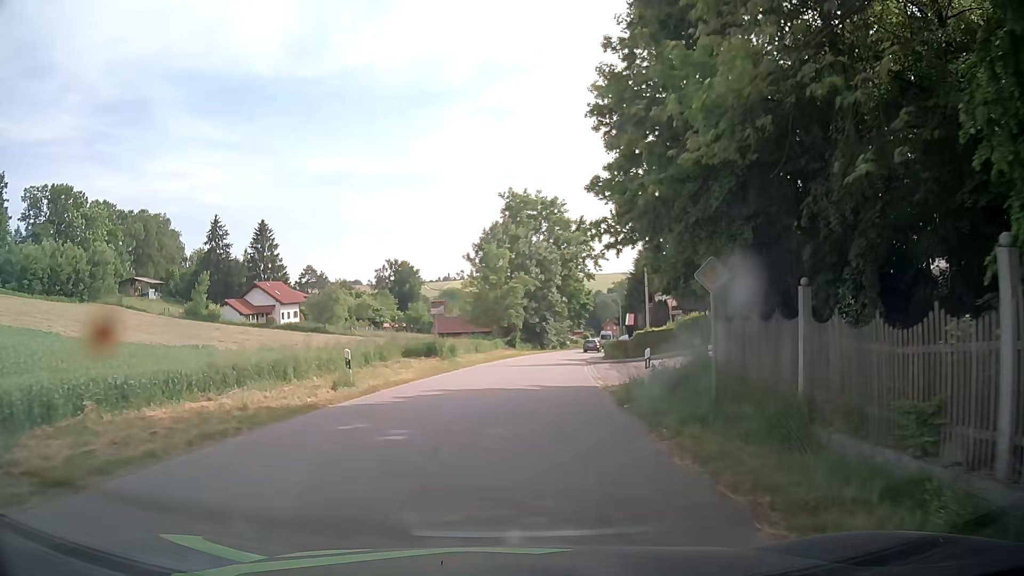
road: tertiary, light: Day
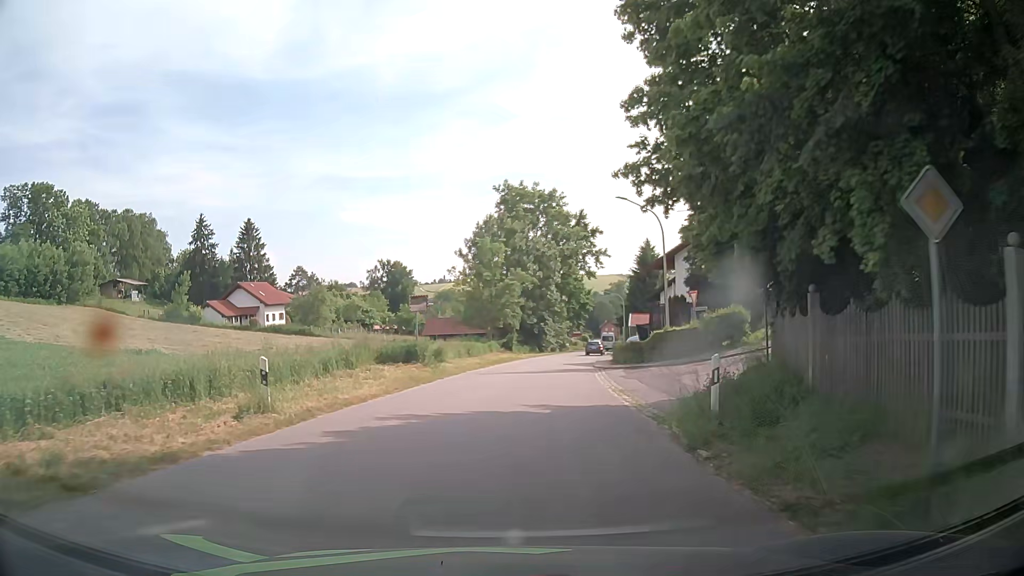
(0.0, +5.6) m; +1°
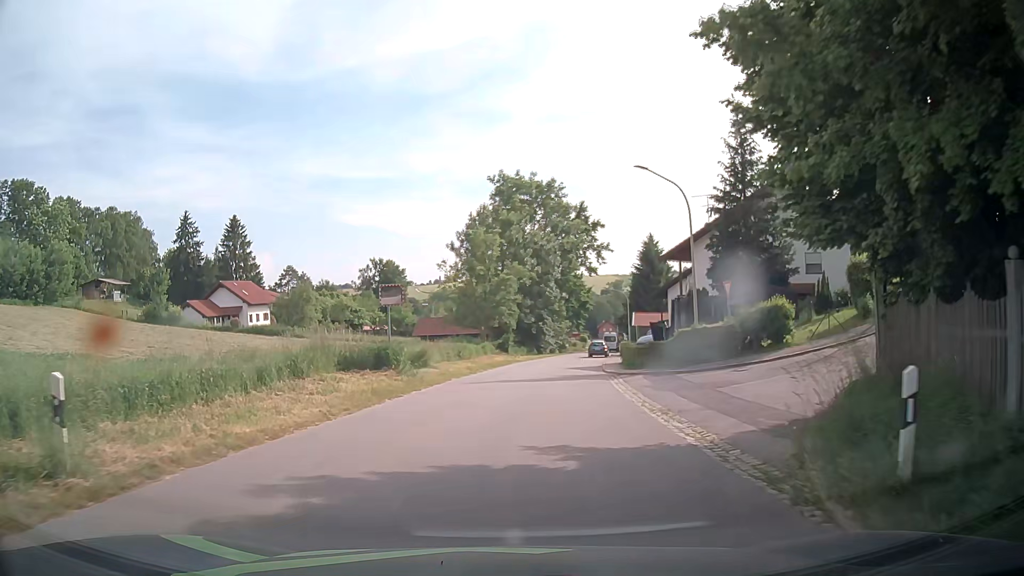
(0.0, +5.6) m; 0°
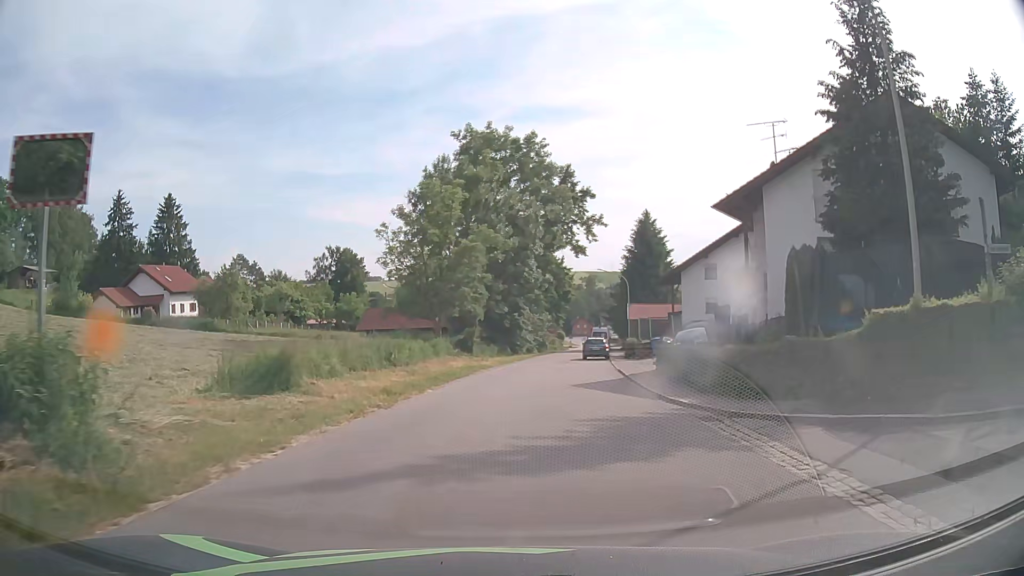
(+0.2, +16.7) m; +2°
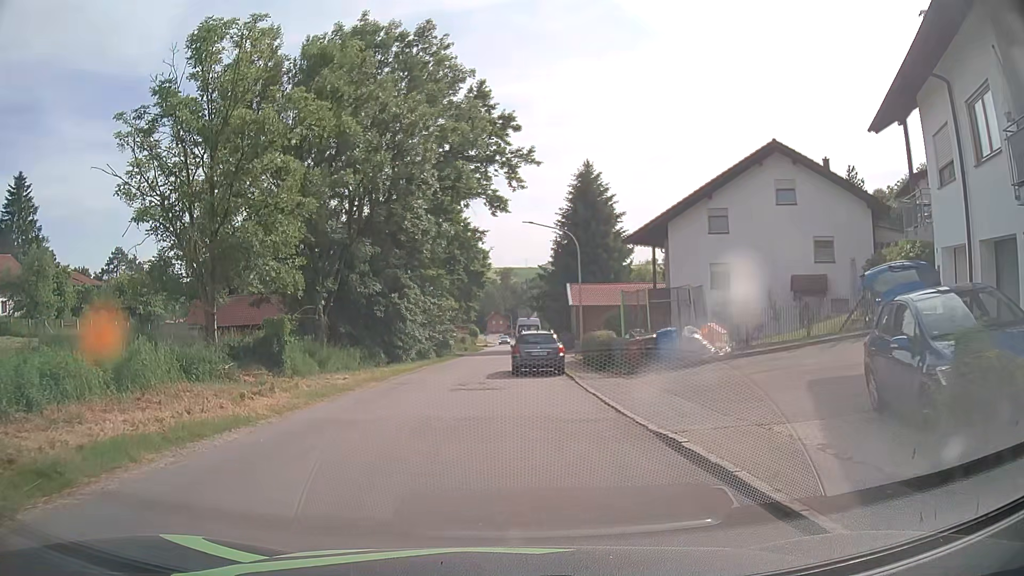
(+1.8, +21.8) m; +8°
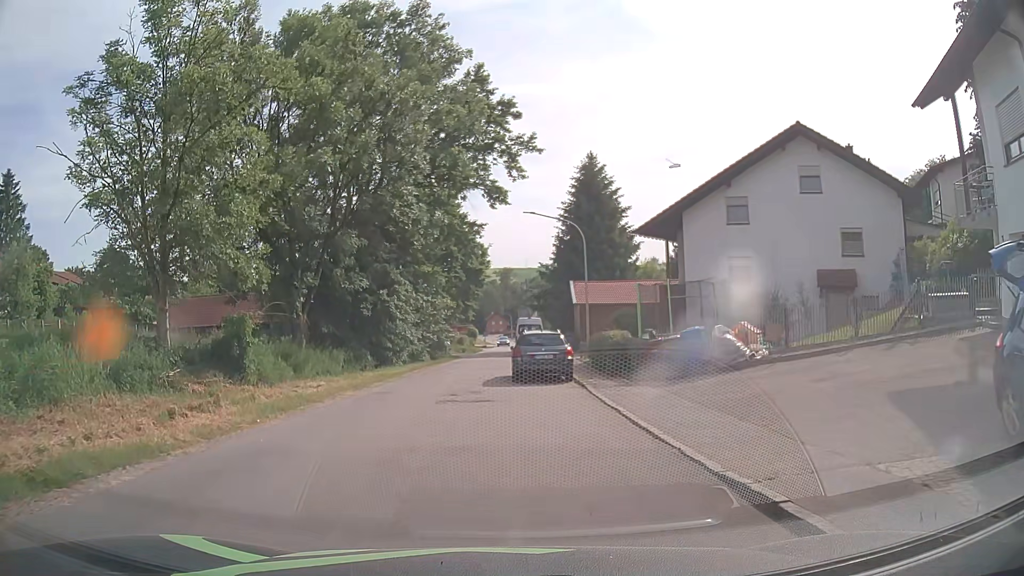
(0.0, +2.9) m; 0°
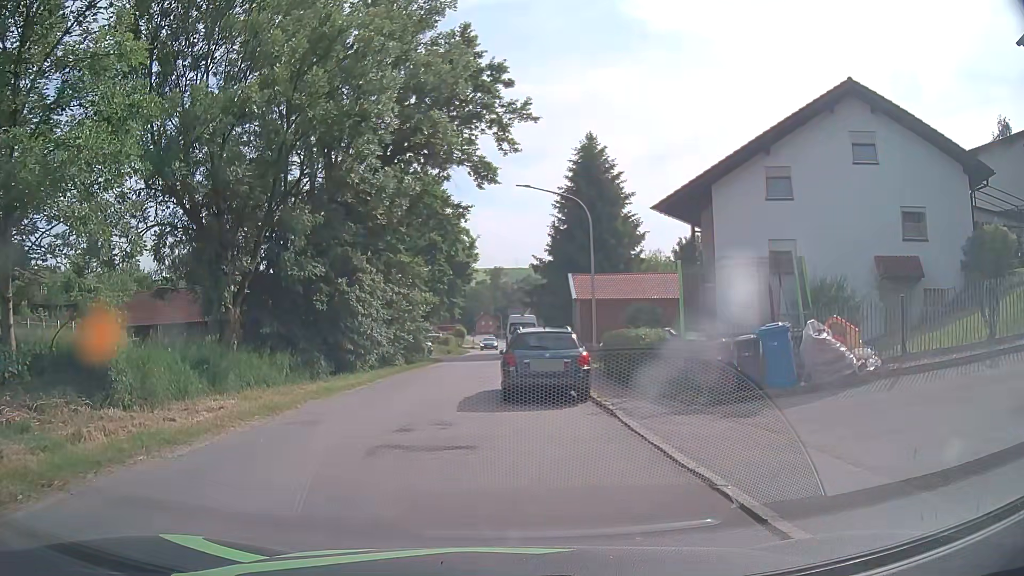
(+0.1, +5.8) m; 0°
